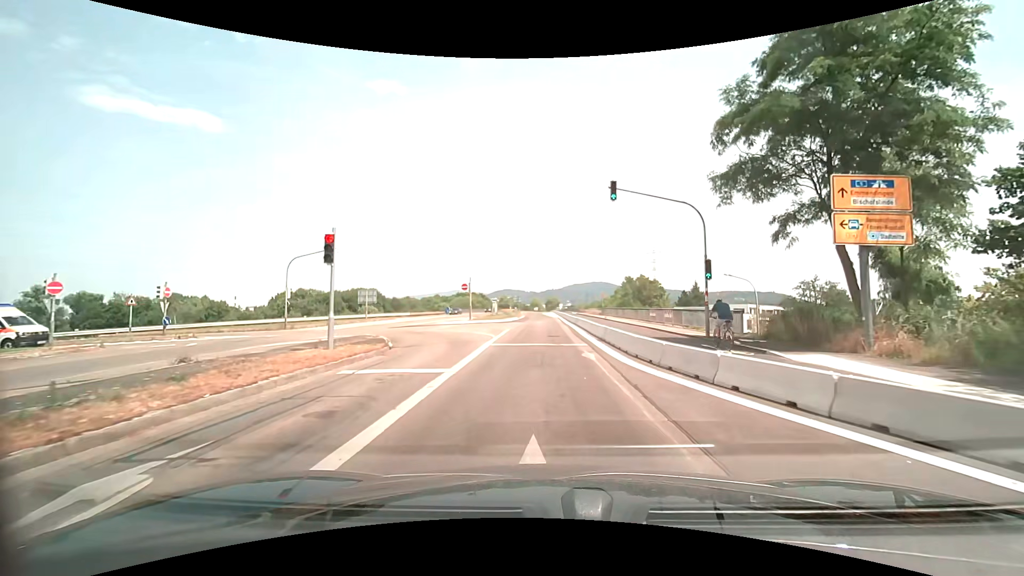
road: secondary_link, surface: asphalt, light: Day
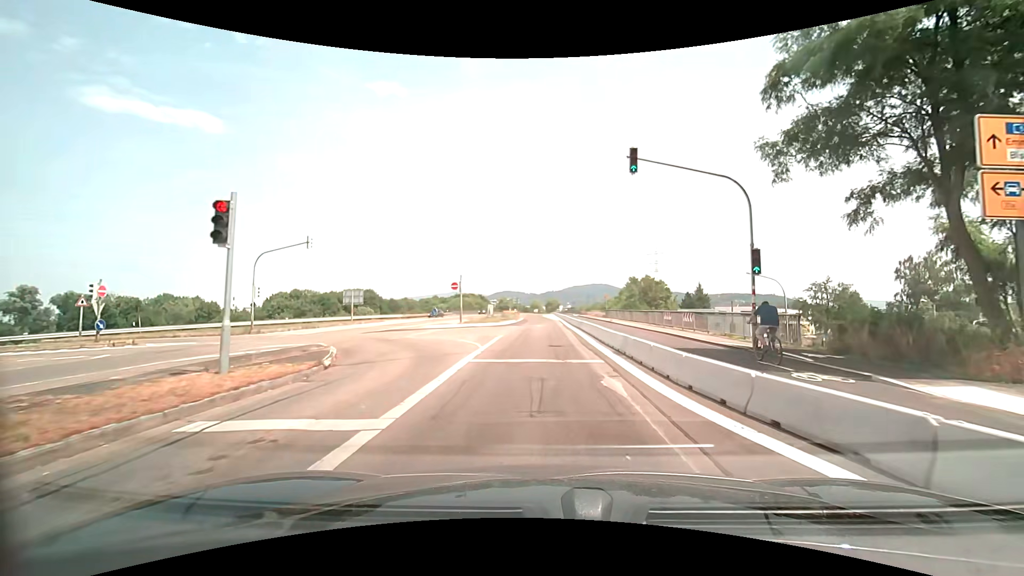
(0.0, +4.6) m; 0°
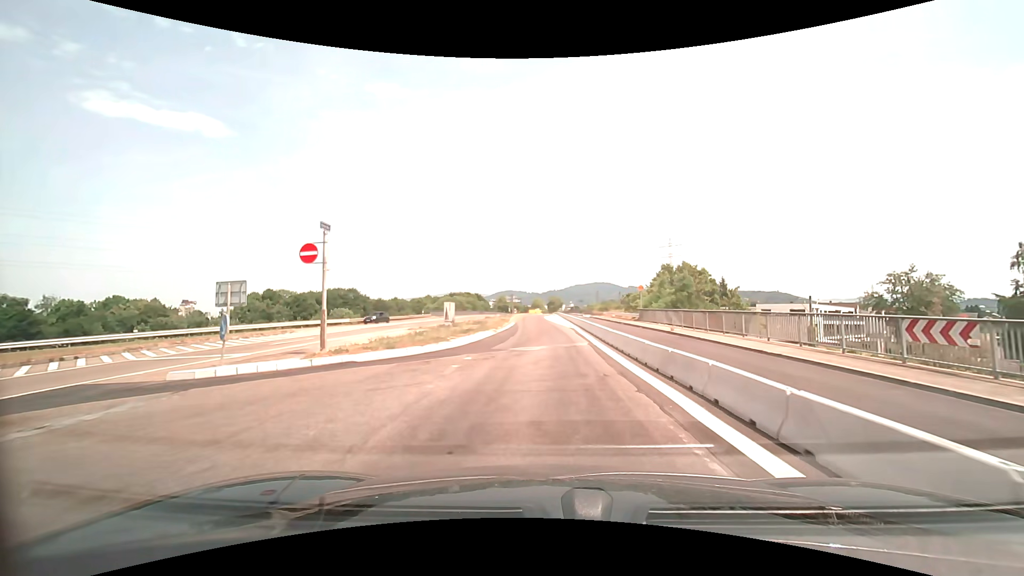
(-0.1, +22.9) m; -1°
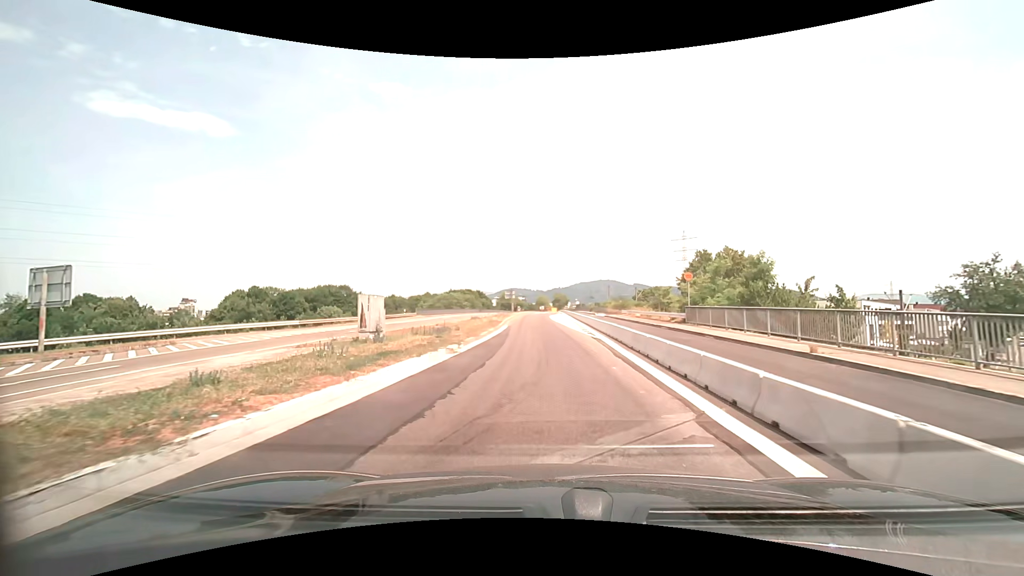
(+0.1, +13.4) m; 0°
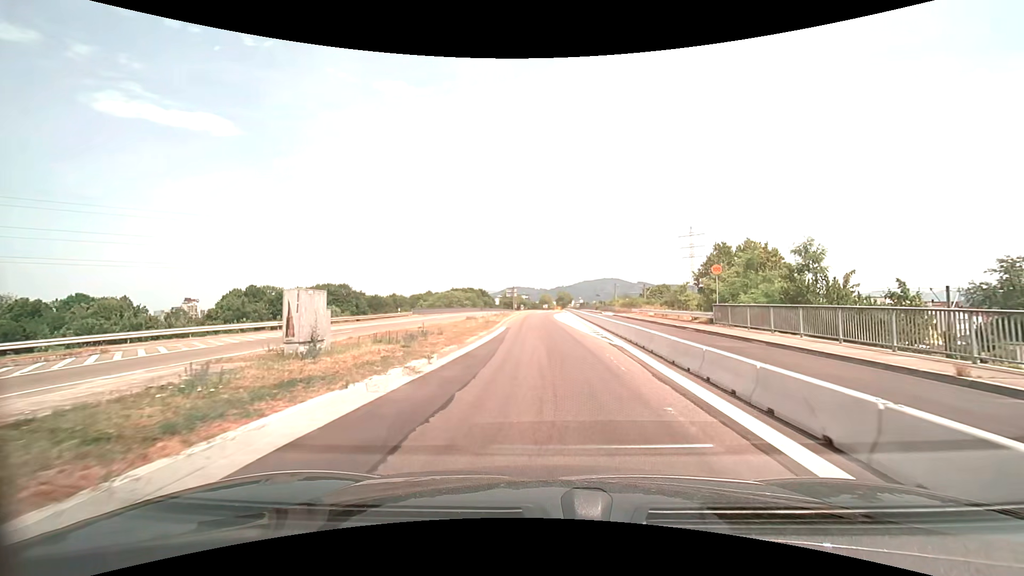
(0.0, +4.4) m; 0°
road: secondary
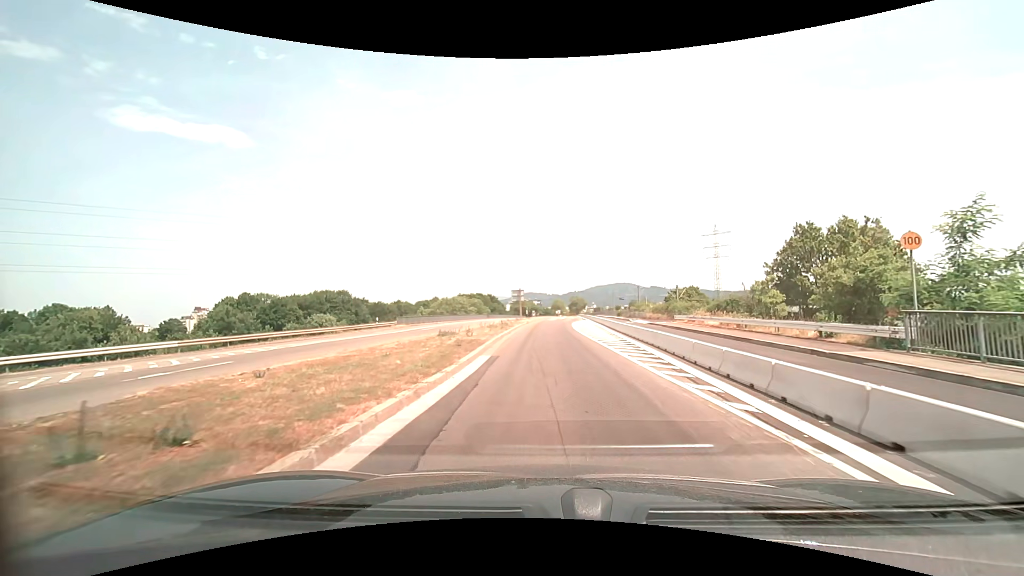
(-0.1, +13.2) m; -1°
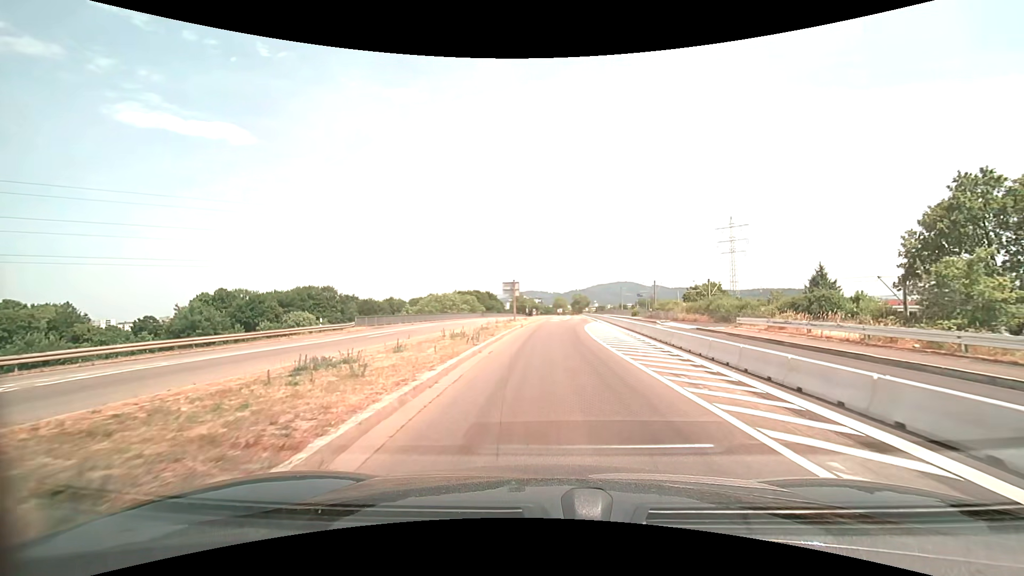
(-0.1, +13.5) m; -1°
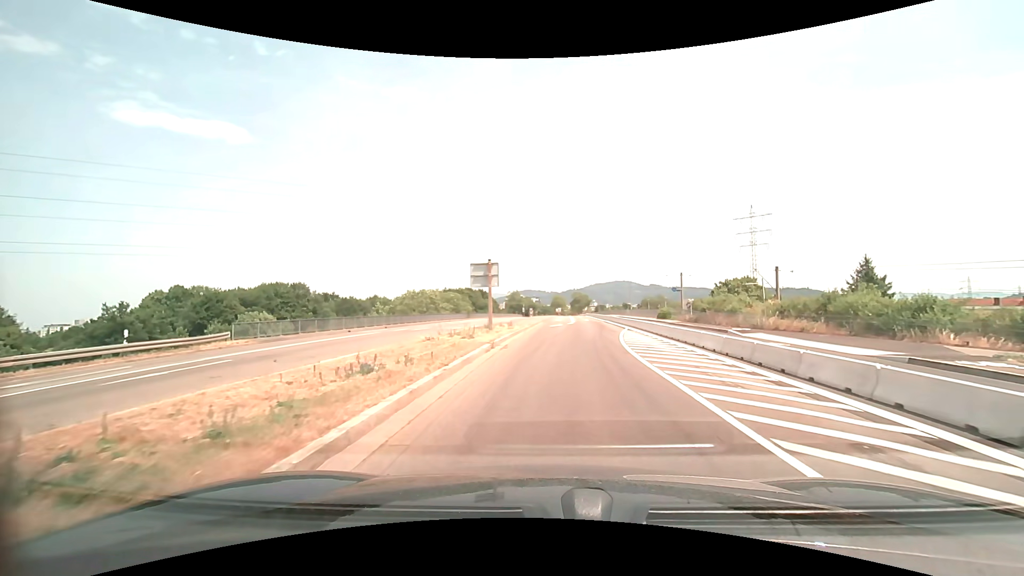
(+0.2, +18.1) m; +1°
(0, +10) (0, +20) (0, +30) (+1, +40) (+1, +50) (+1, +60) (+2, +70) (+2, +80) (+3, +90) (+3, +100) m
